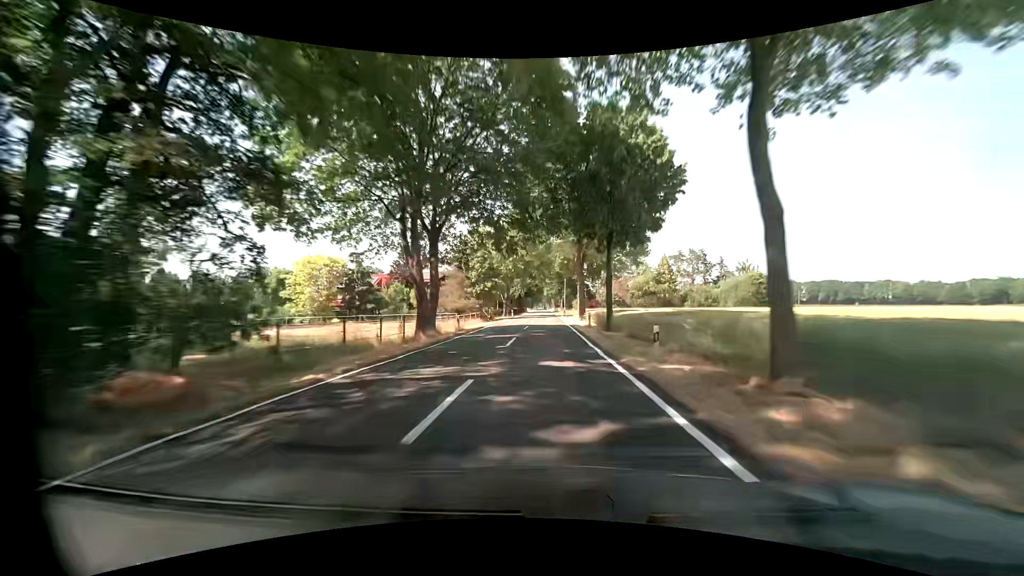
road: tertiary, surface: asphalt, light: Day
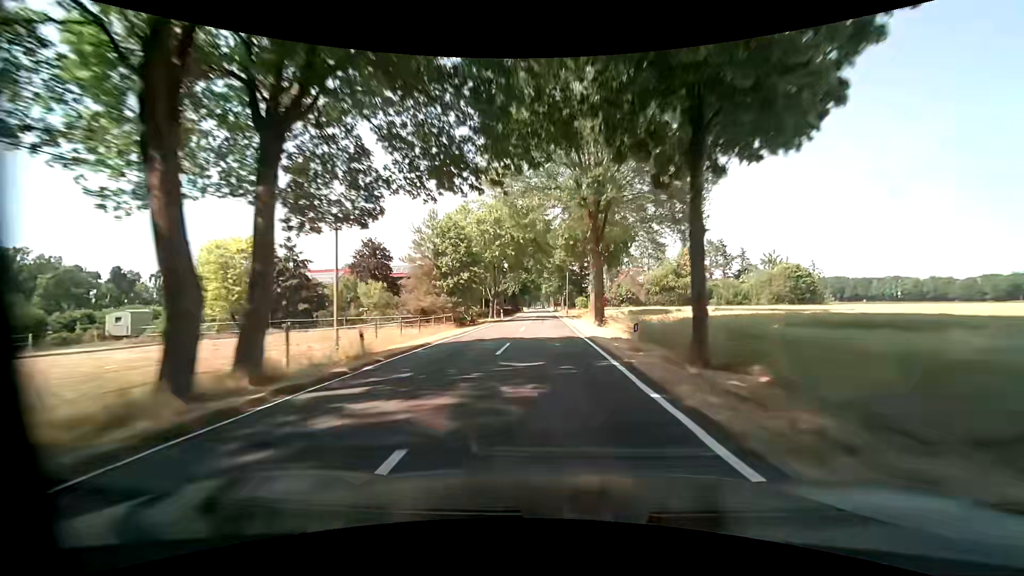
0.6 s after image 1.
(0.0, +16.6) m; 0°
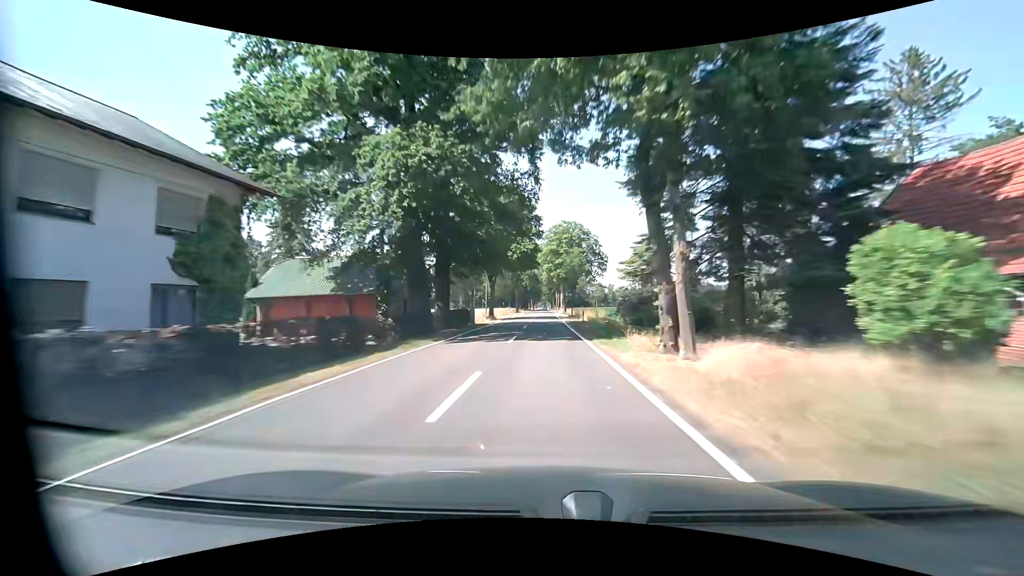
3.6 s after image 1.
(-0.3, +83.0) m; 0°
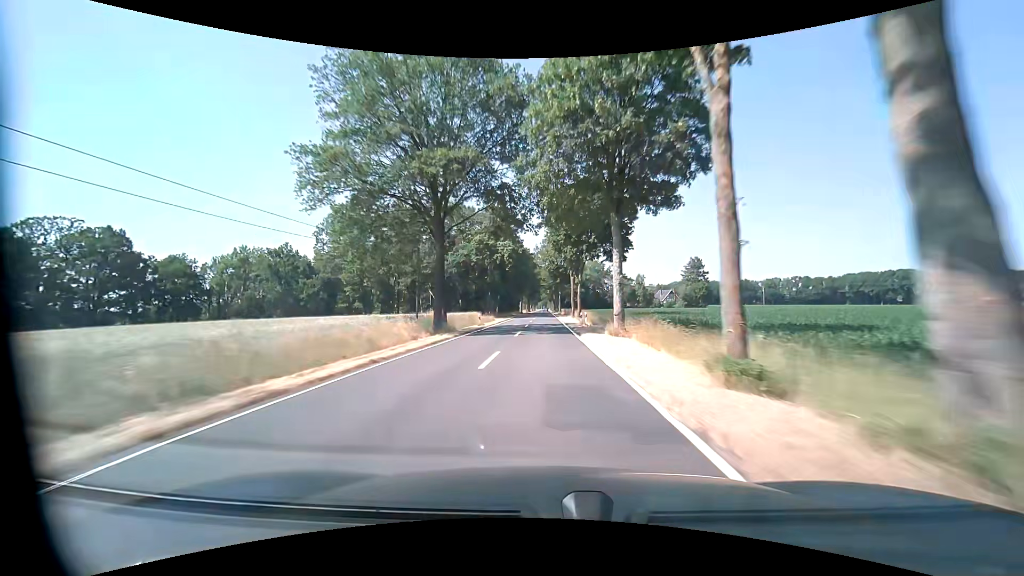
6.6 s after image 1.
(+0.1, +83.0) m; 0°
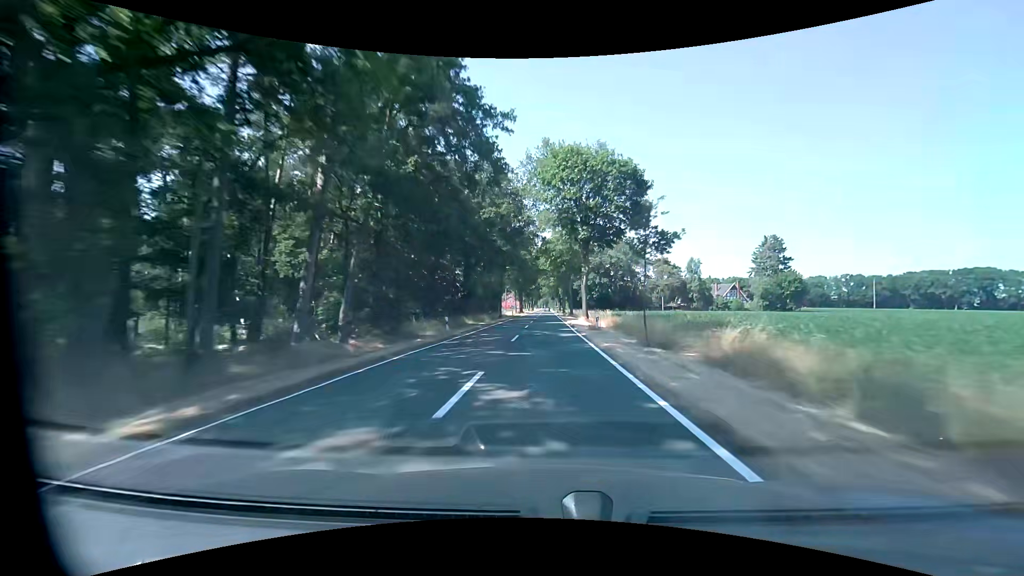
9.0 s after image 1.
(0.0, +66.4) m; 0°
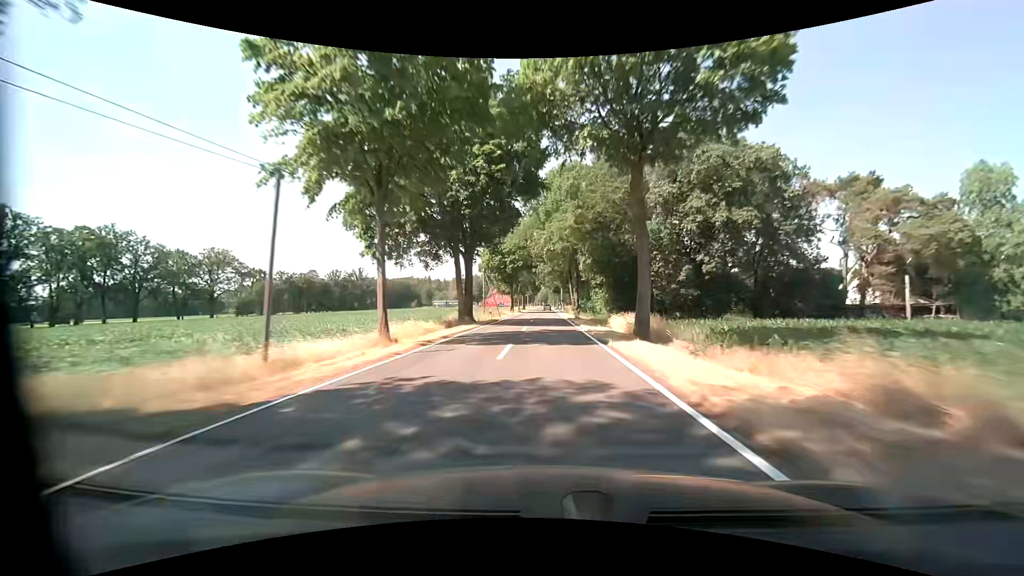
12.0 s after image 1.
(-0.1, +81.4) m; 0°
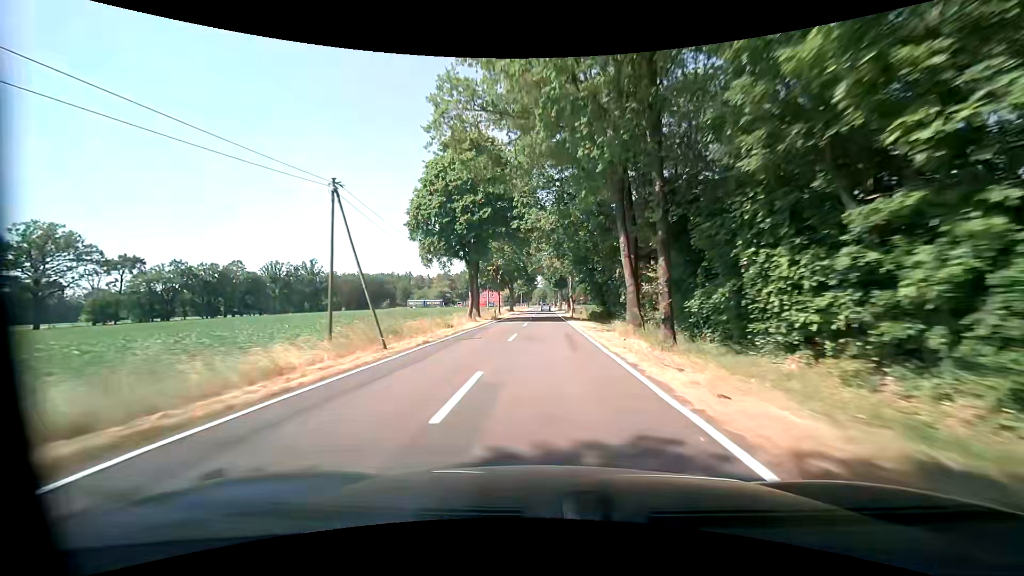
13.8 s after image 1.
(+0.5, +44.4) m; 0°
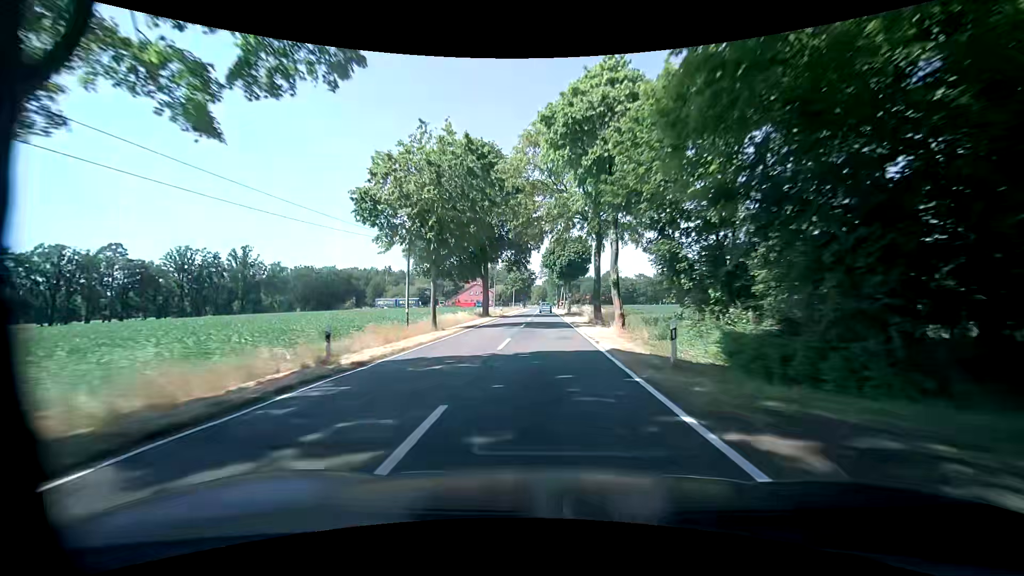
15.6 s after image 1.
(+0.1, +40.4) m; 0°
(0, +10) (0, +20) (0, +30) (0, +40) (0, +50) (0, +60) (0, +70) (0, +80) (0, +90) (0, +100) m
